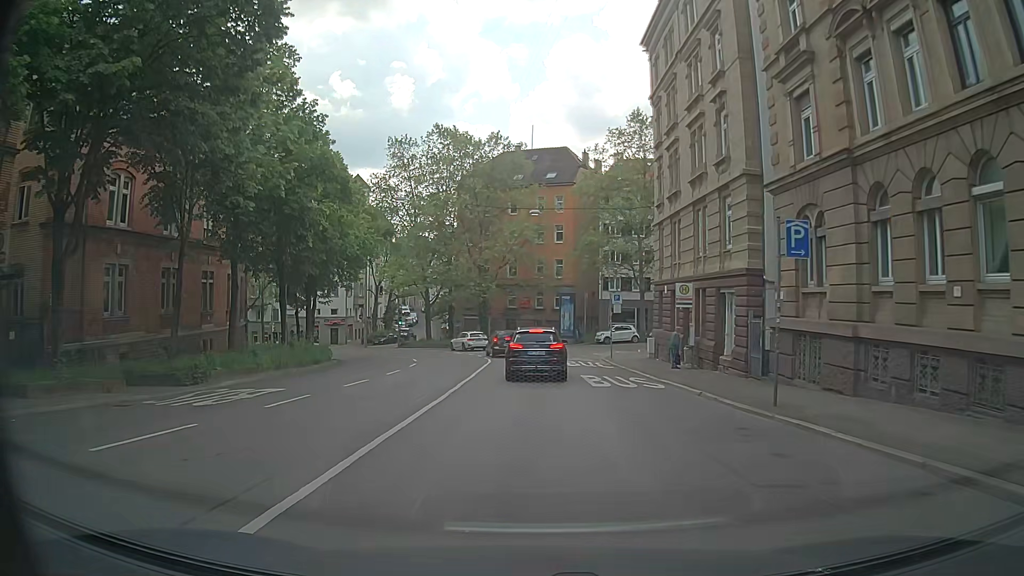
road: secondary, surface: asphalt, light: Day
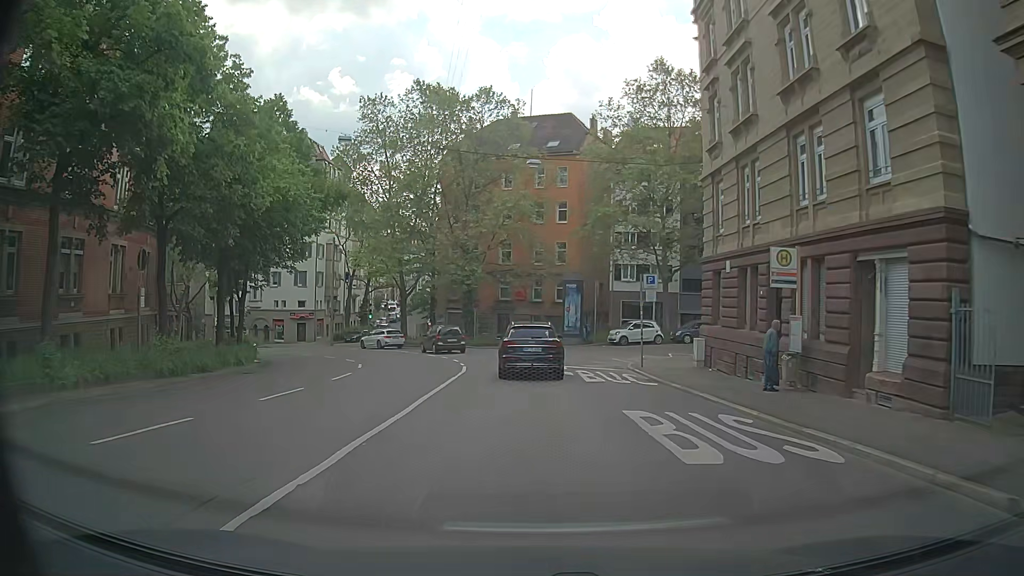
(0.0, +11.7) m; 0°
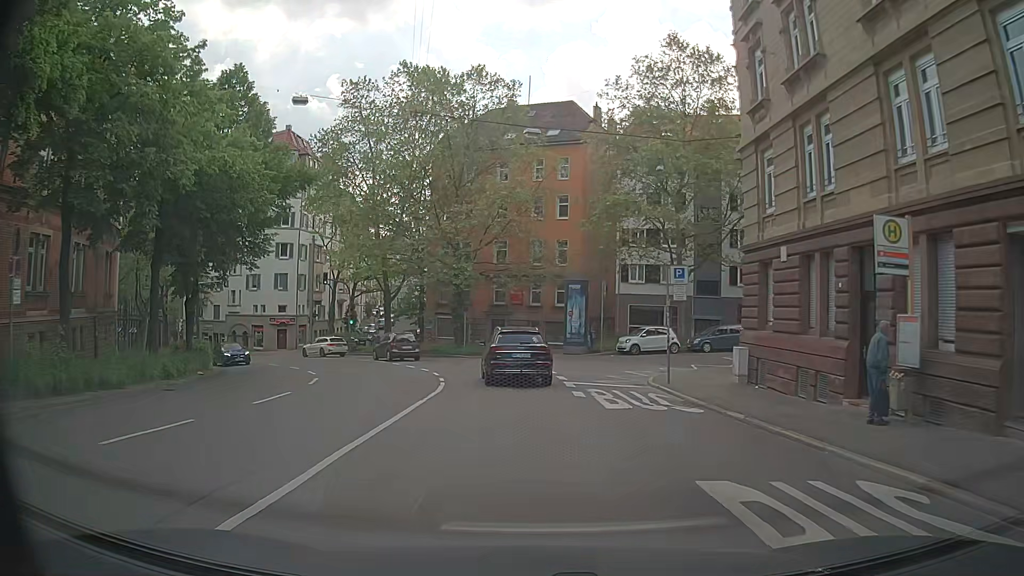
(0.0, +5.6) m; -1°
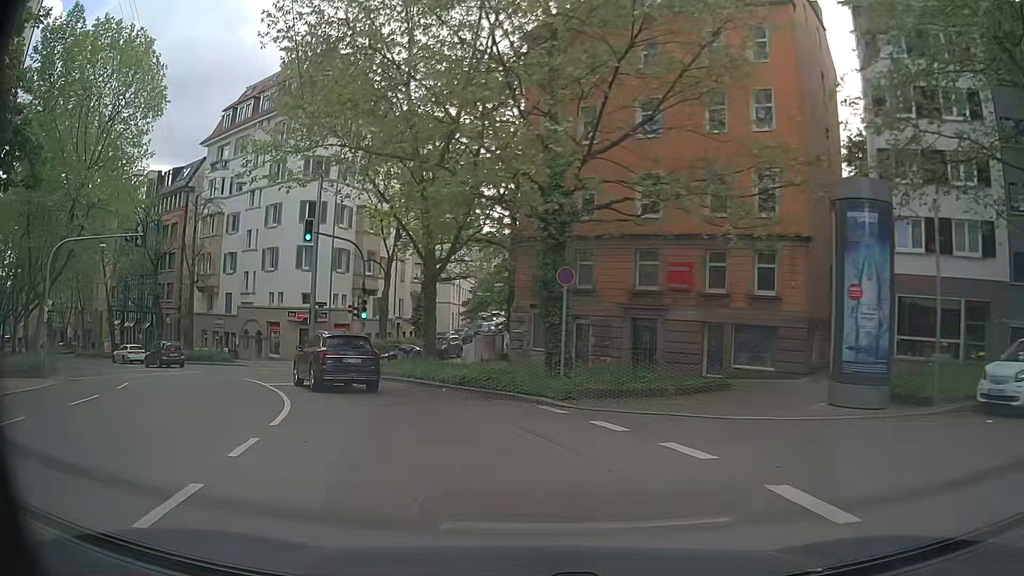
(-1.1, +25.9) m; -11°
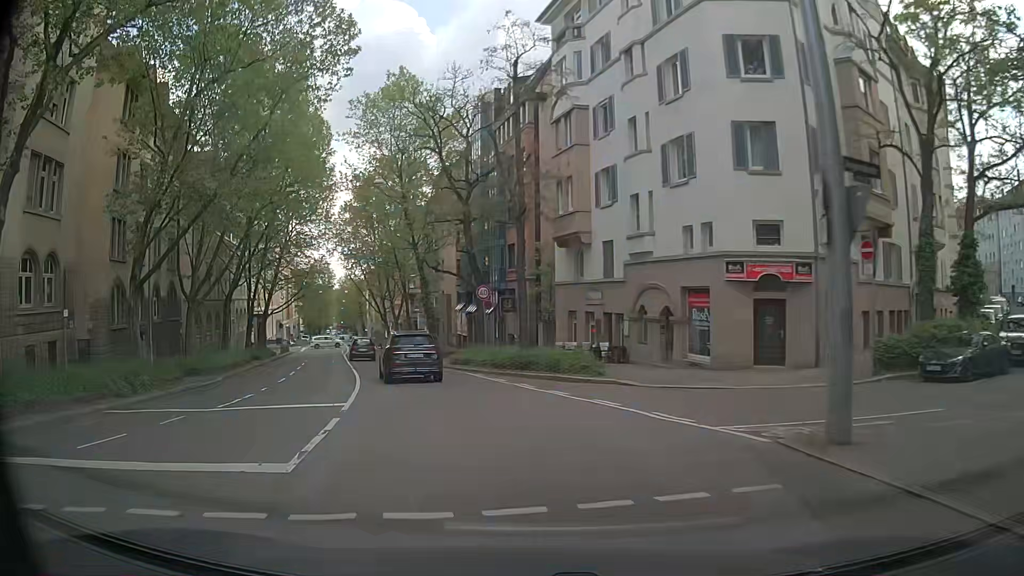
(-8.7, +25.1) m; -39°
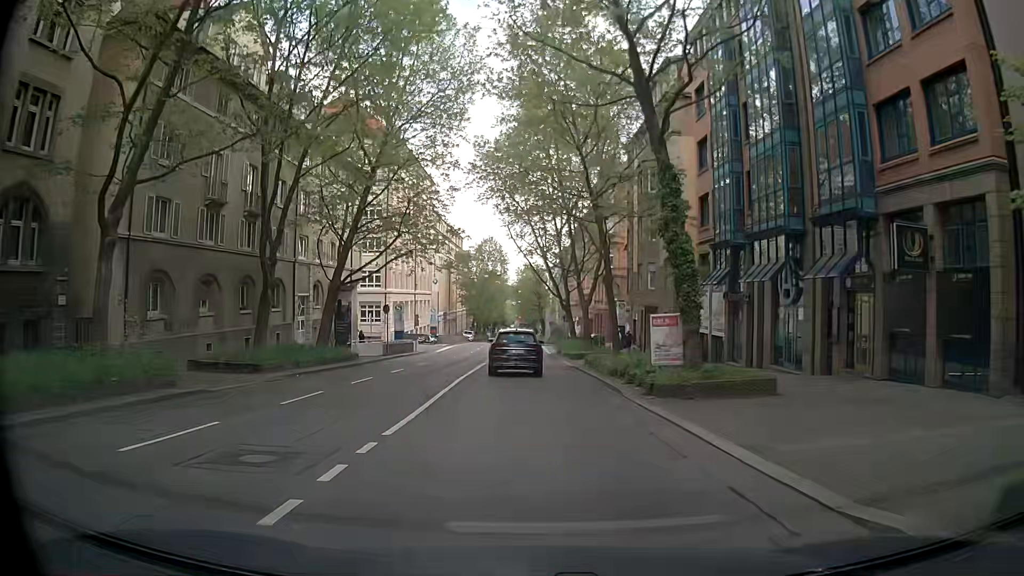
(-4.9, +29.8) m; -13°
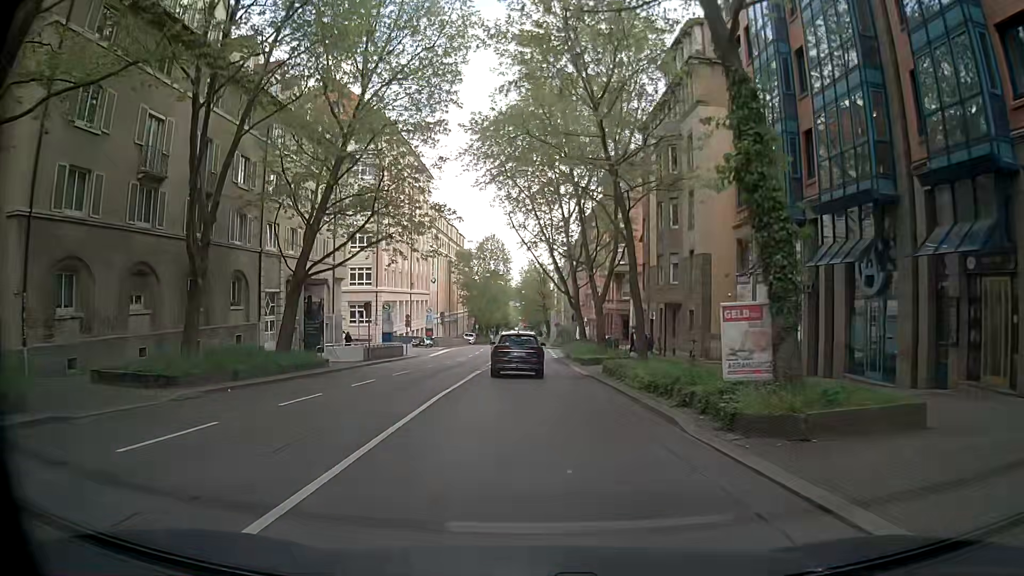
(-0.1, +6.1) m; 0°
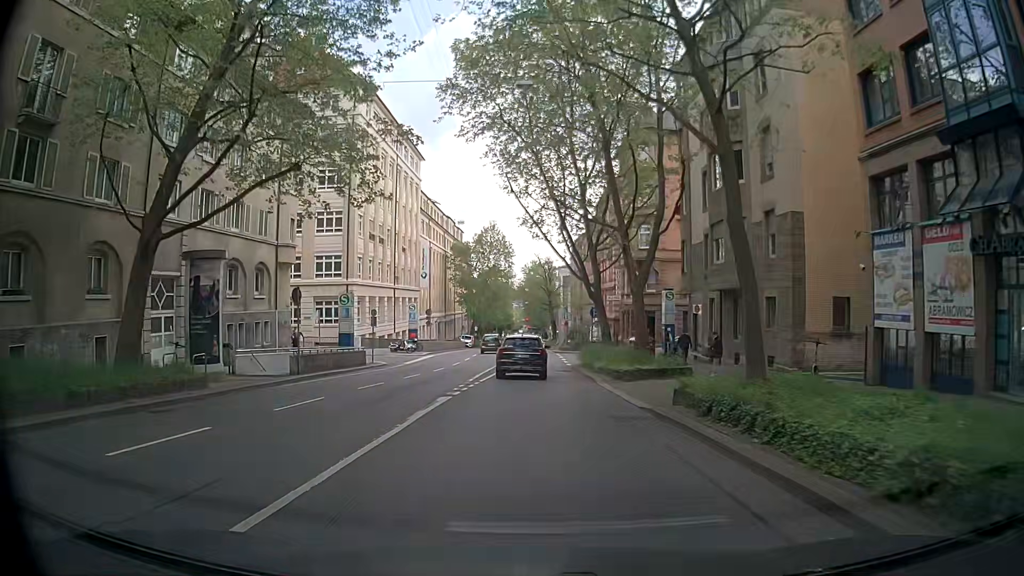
(-0.4, +12.3) m; -1°
(0, +10) (0, +20) (0, +30) (-1, +40) (-1, +50) (-1, +60) (-1, +70) (-1, +80) (-2, +90) (-2, +100) m
